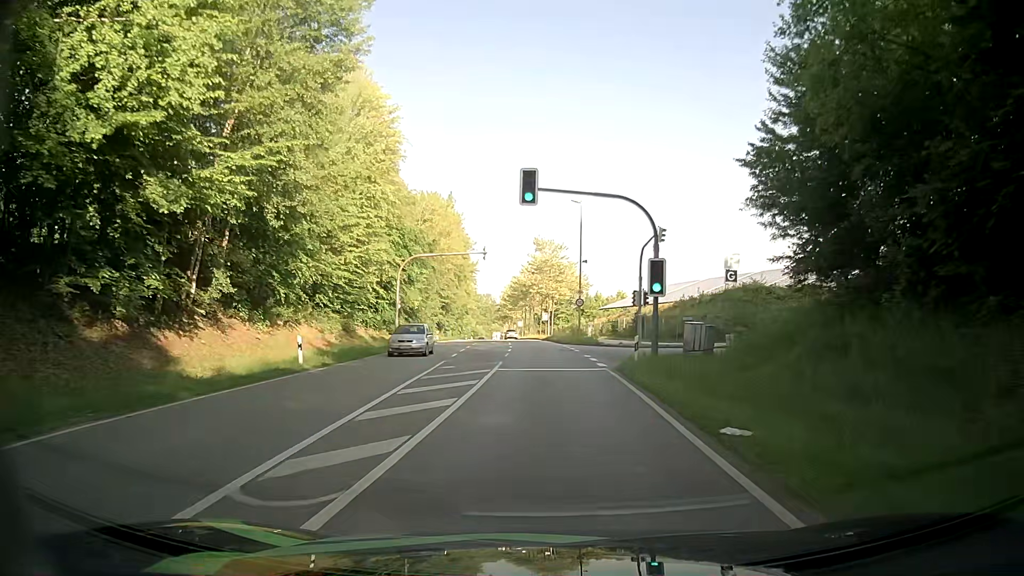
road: secondary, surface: asphalt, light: Day
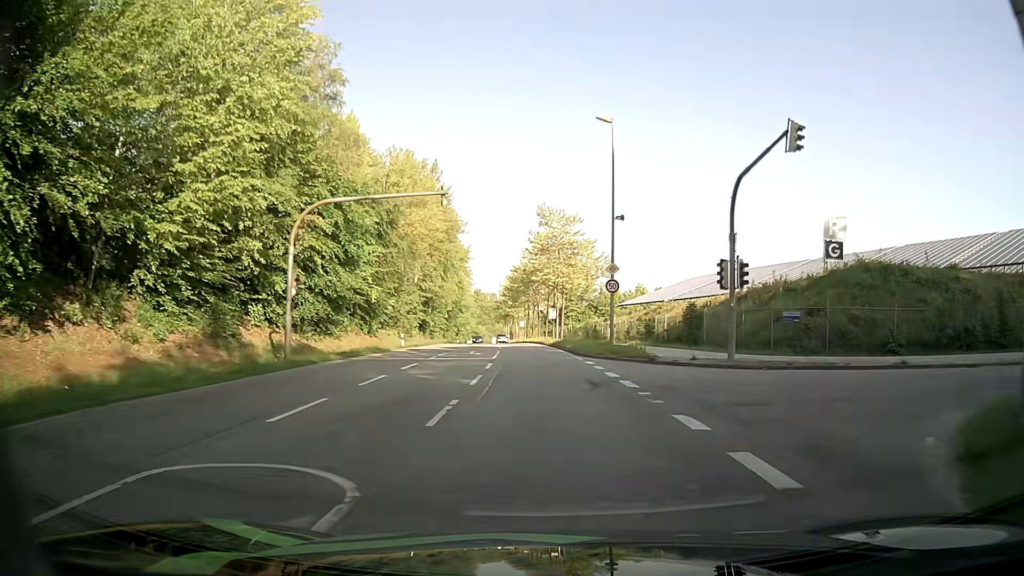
(-0.1, +19.9) m; -1°
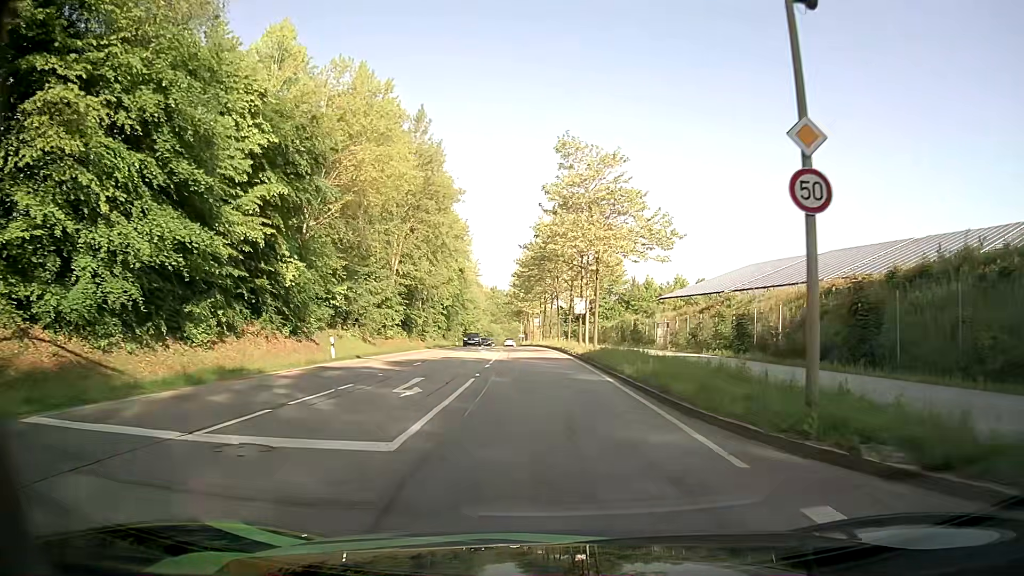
(-0.1, +20.5) m; -1°
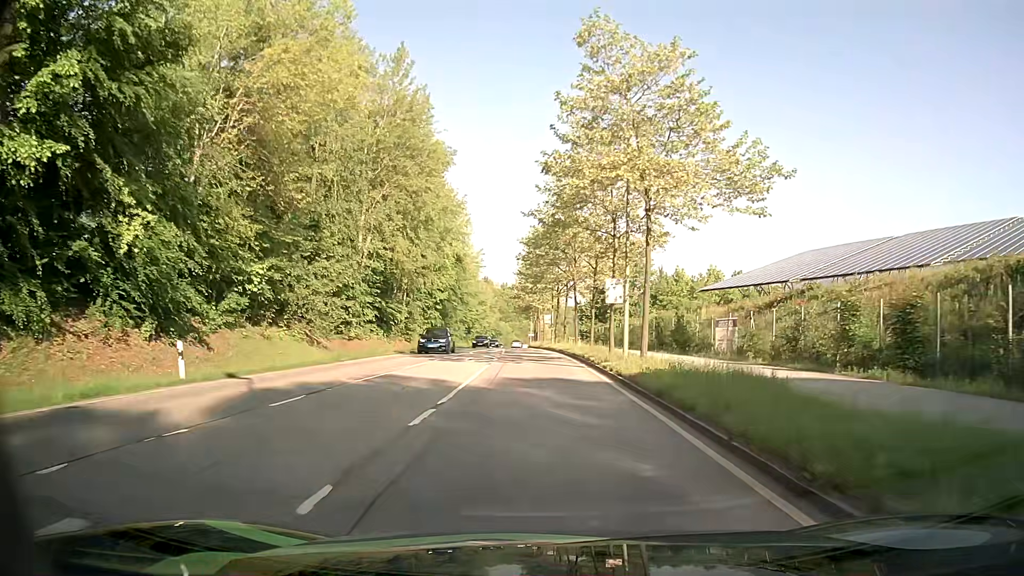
(-0.1, +14.3) m; -1°
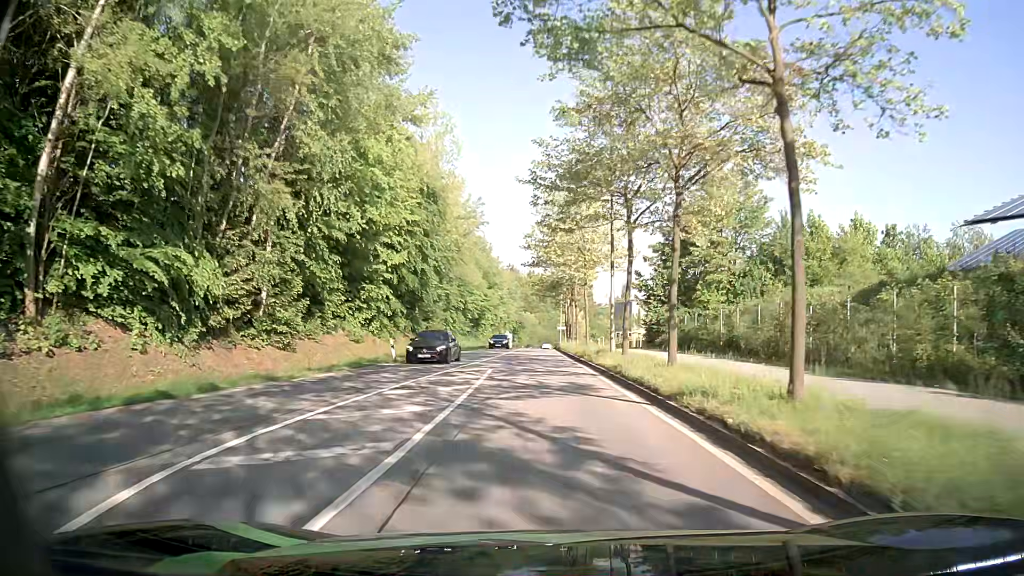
(-0.6, +36.3) m; -2°
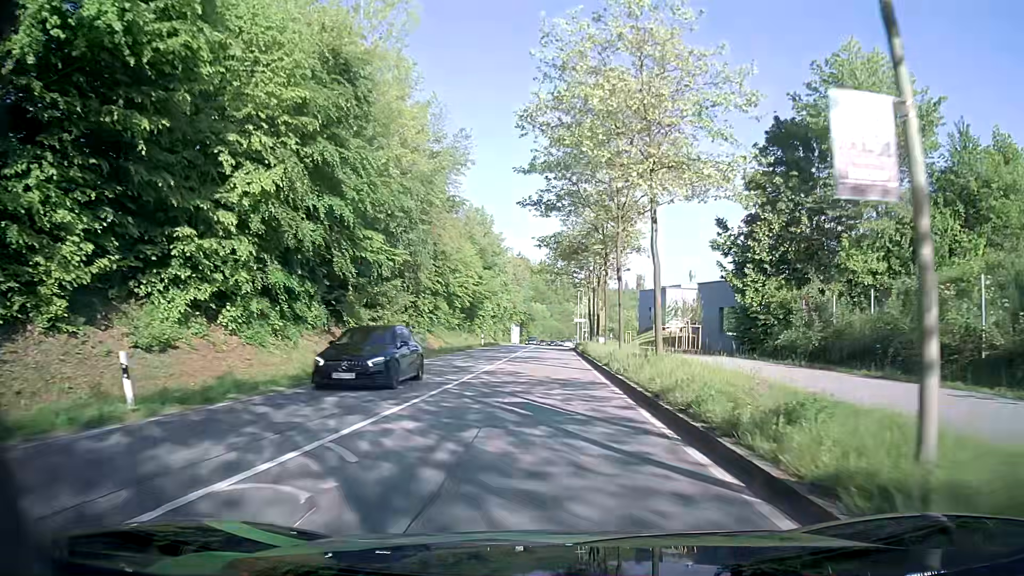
(-0.4, +22.3) m; -1°
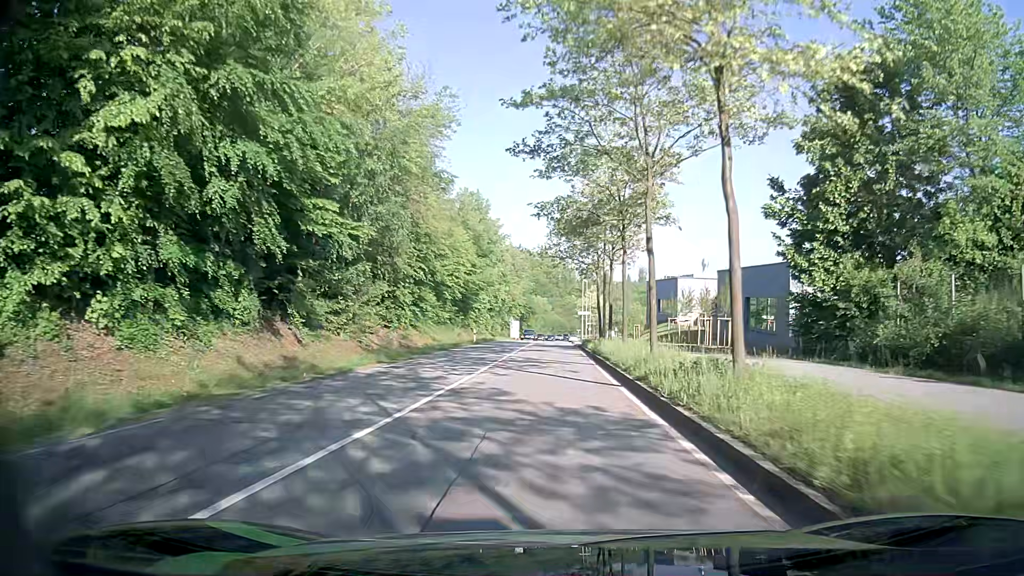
(0.0, +7.5) m; +1°
(0, +10) (0, +20) (0, +30) (0, +40) (0, +50) (0, +60) (0, +70) (0, +80) (+1, +90) (+1, +100) m
